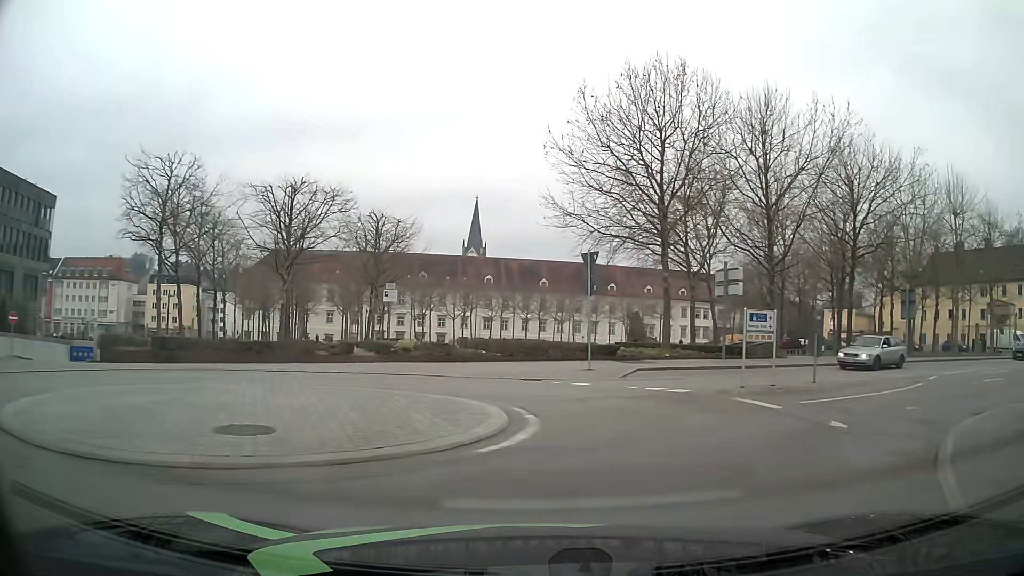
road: residential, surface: asphalt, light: Day
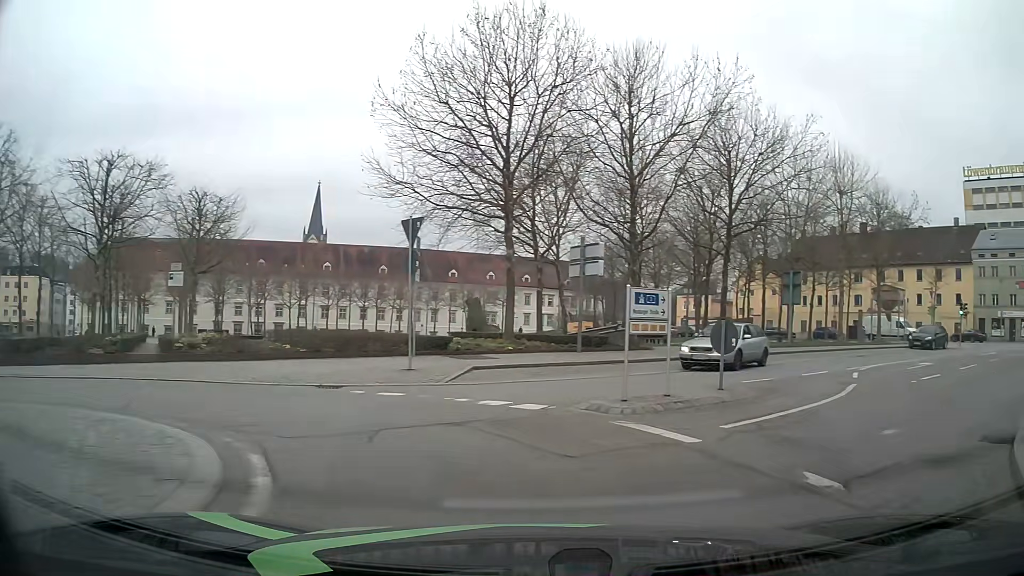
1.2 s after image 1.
(+0.4, +4.7) m; +13°
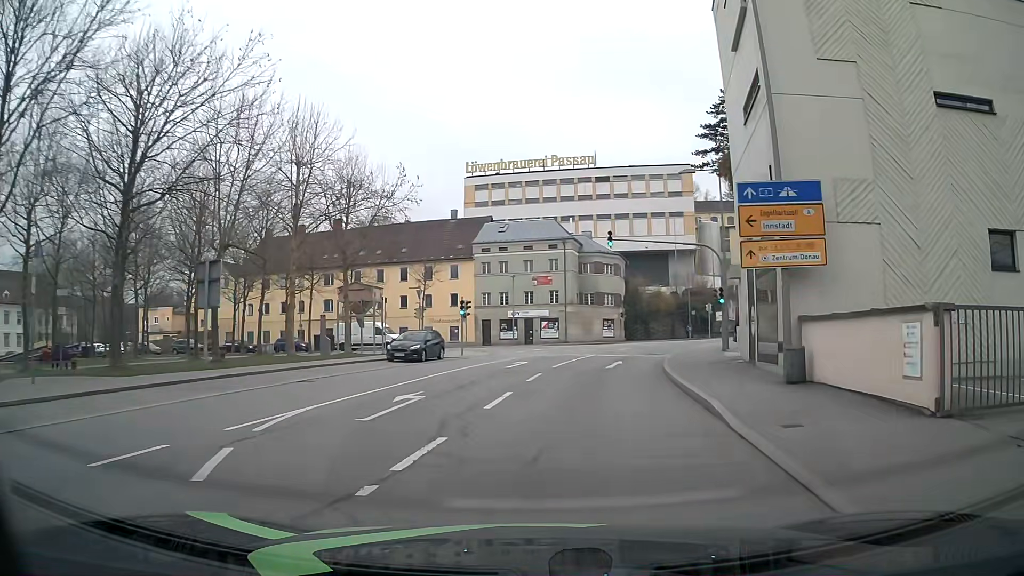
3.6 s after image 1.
(+5.0, +9.9) m; +43°
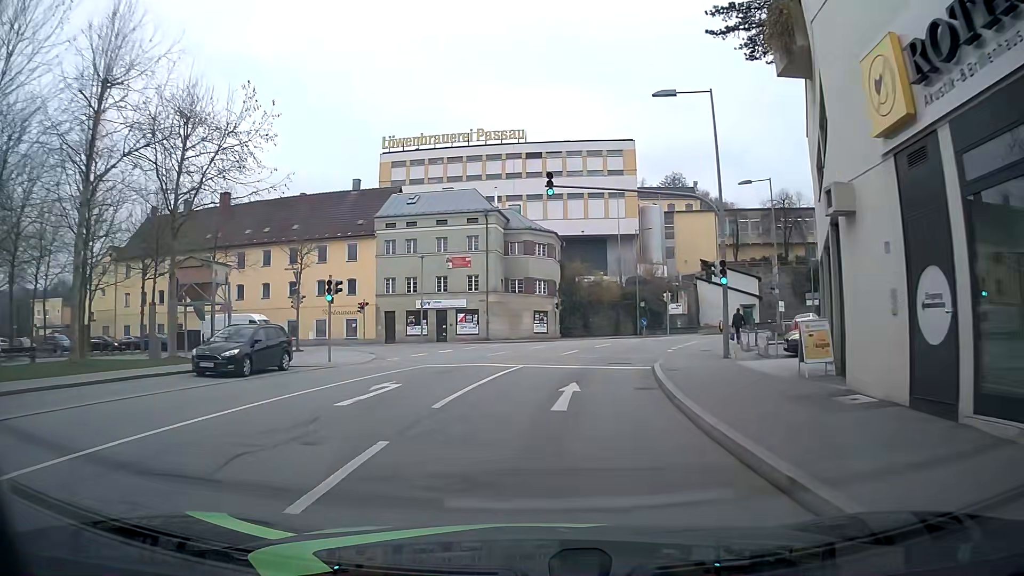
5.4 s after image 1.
(+1.1, +12.9) m; +7°
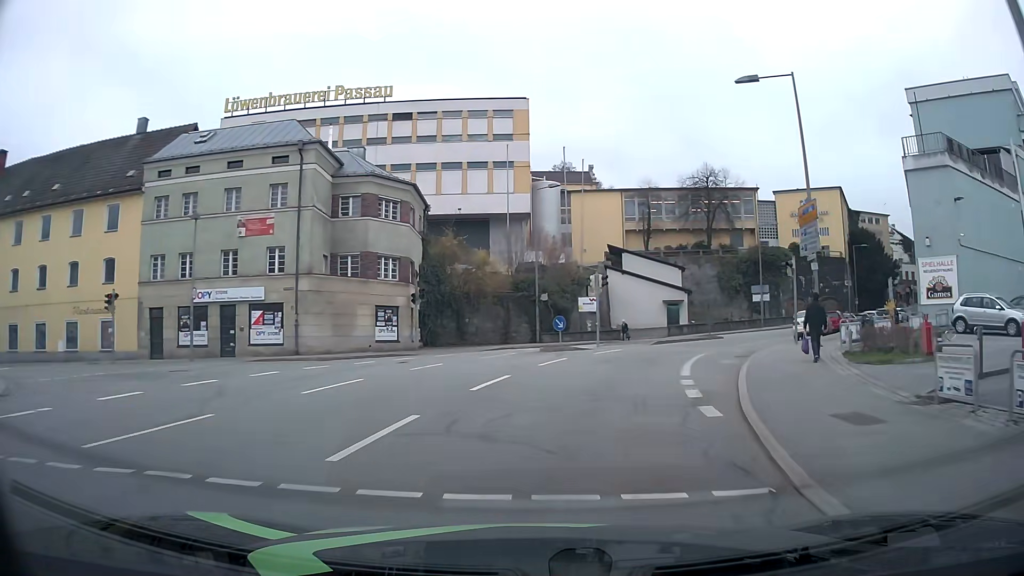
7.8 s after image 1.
(+1.6, +20.8) m; +10°
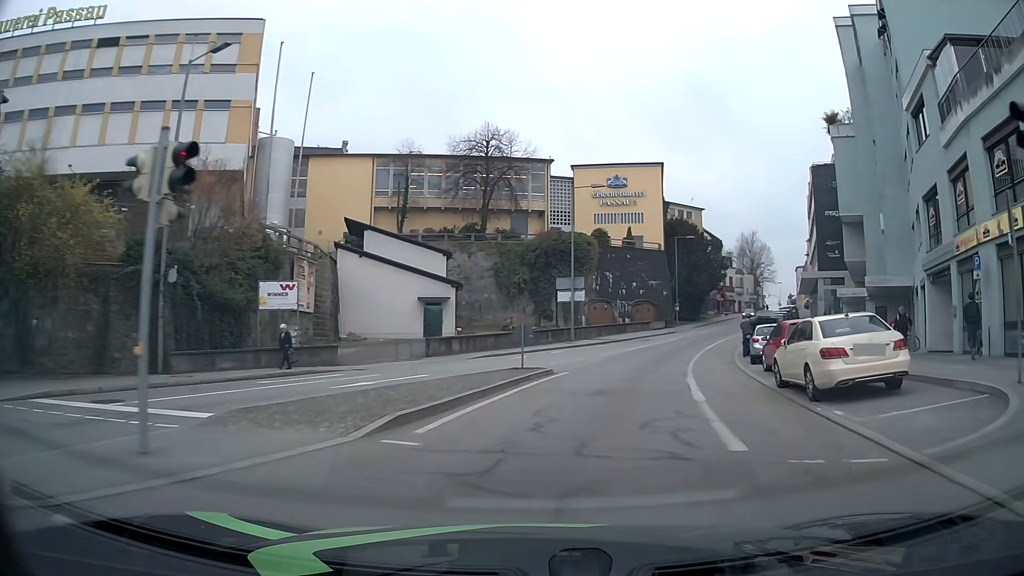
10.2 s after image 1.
(+3.8, +23.0) m; +20°
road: tertiary
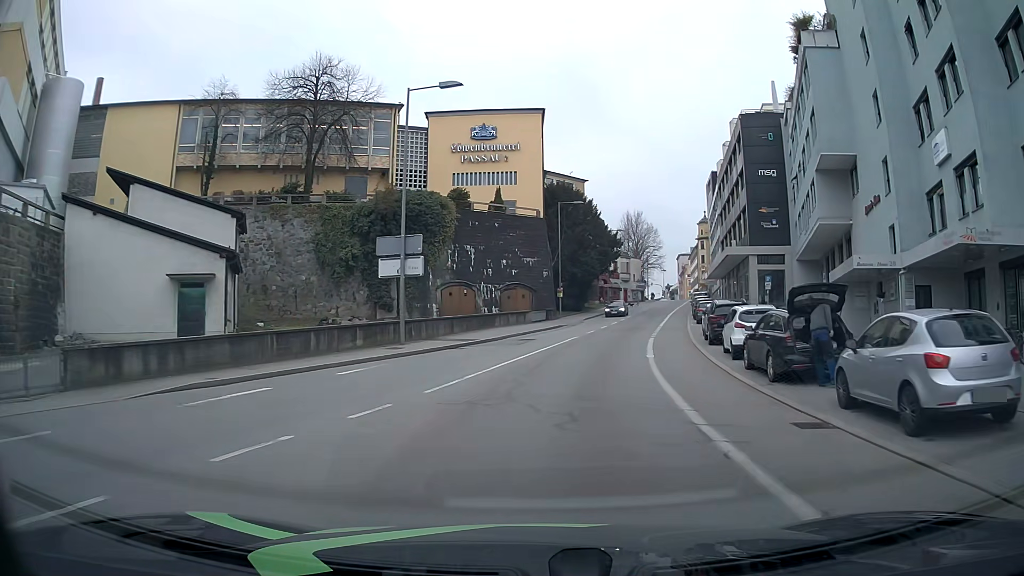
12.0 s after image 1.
(+2.2, +18.1) m; +12°
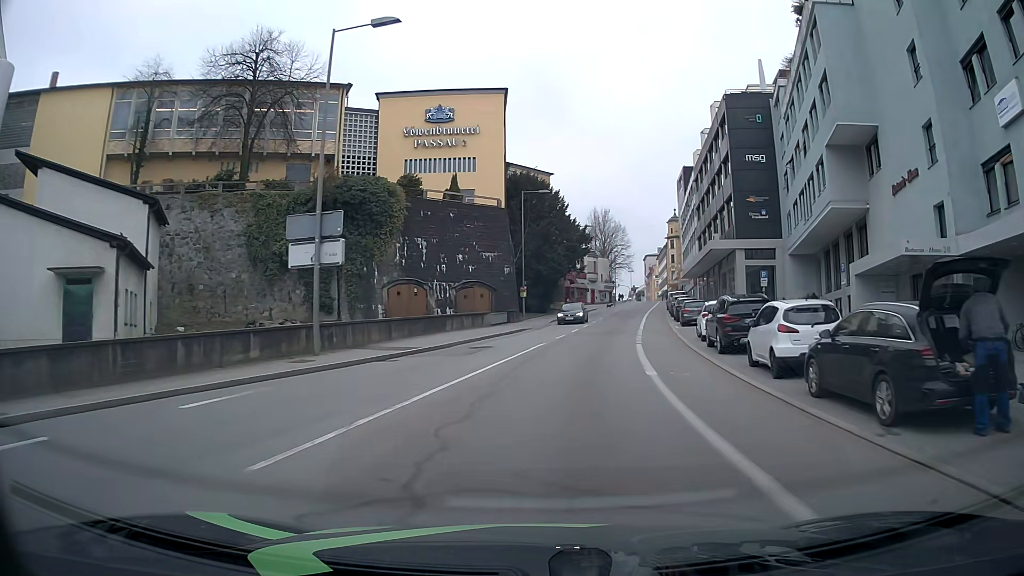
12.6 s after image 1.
(+0.2, +6.2) m; +3°
(+1, +10) (+2, +20) (+3, +30) (+5, +40) (+6, +50) (+8, +59) (+10, +69) (+12, +79) (+14, +89) (+16, +99) m
